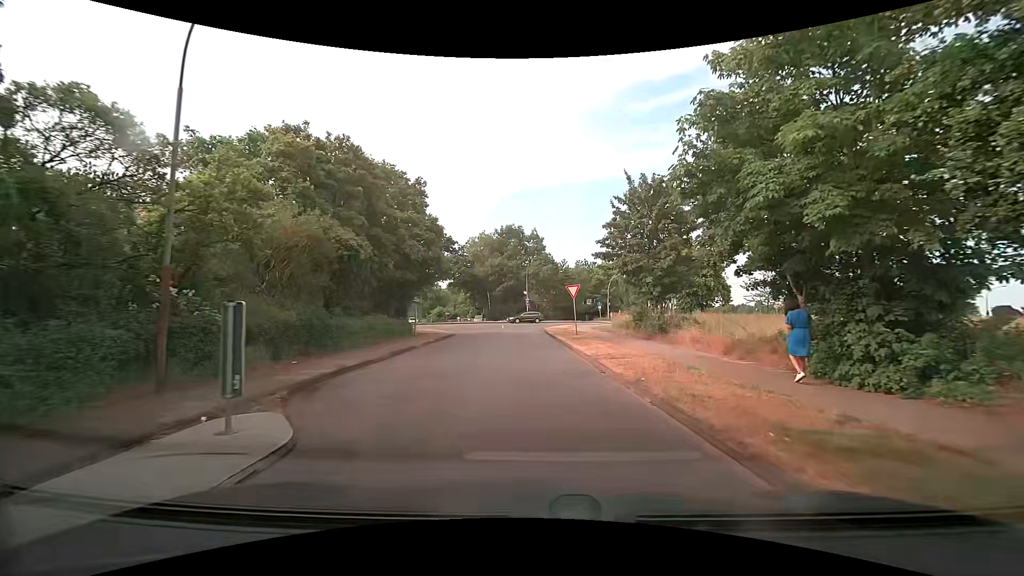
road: residential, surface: asphalt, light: Day
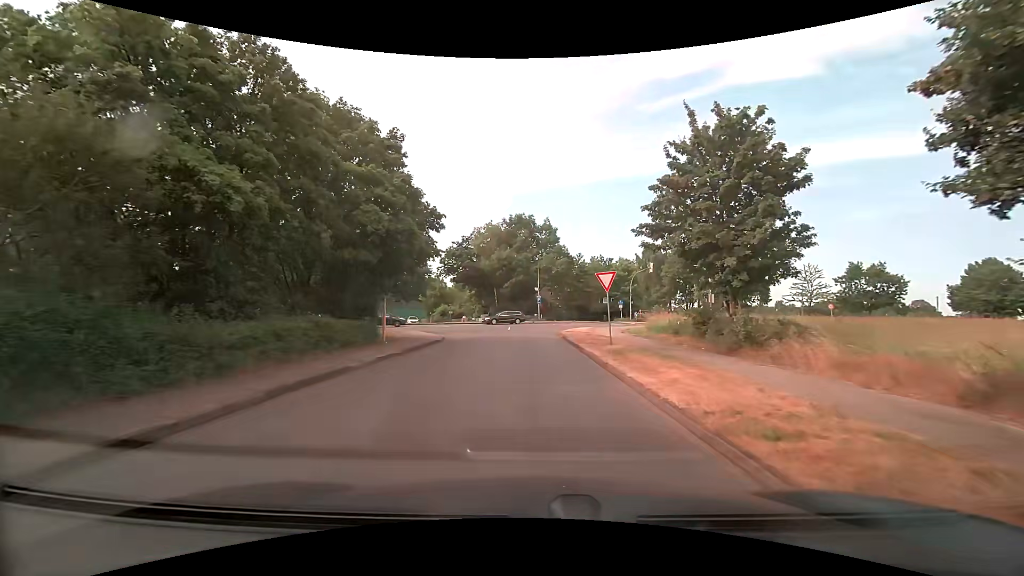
(+0.1, +8.3) m; 0°
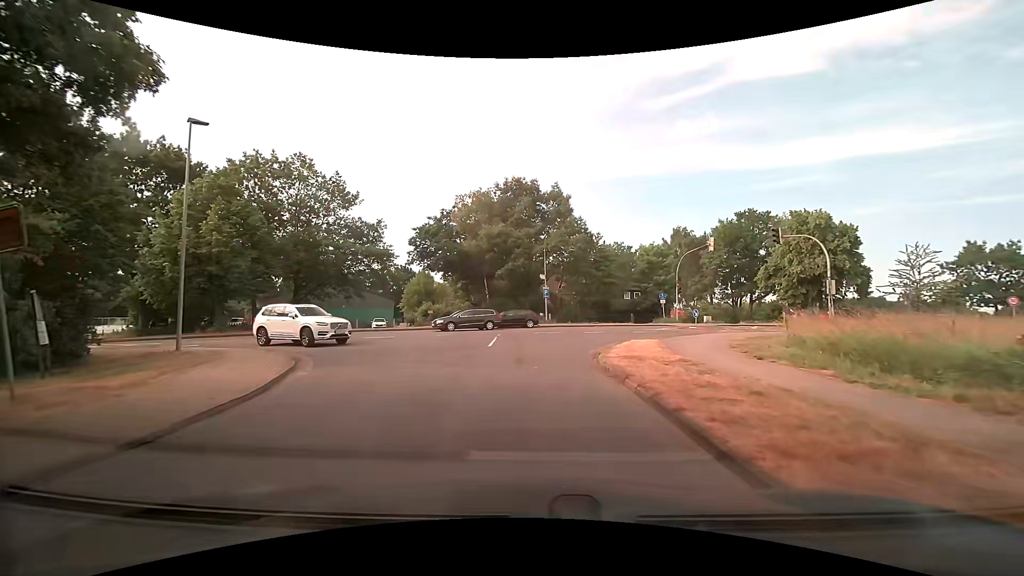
(0.0, +19.1) m; 0°
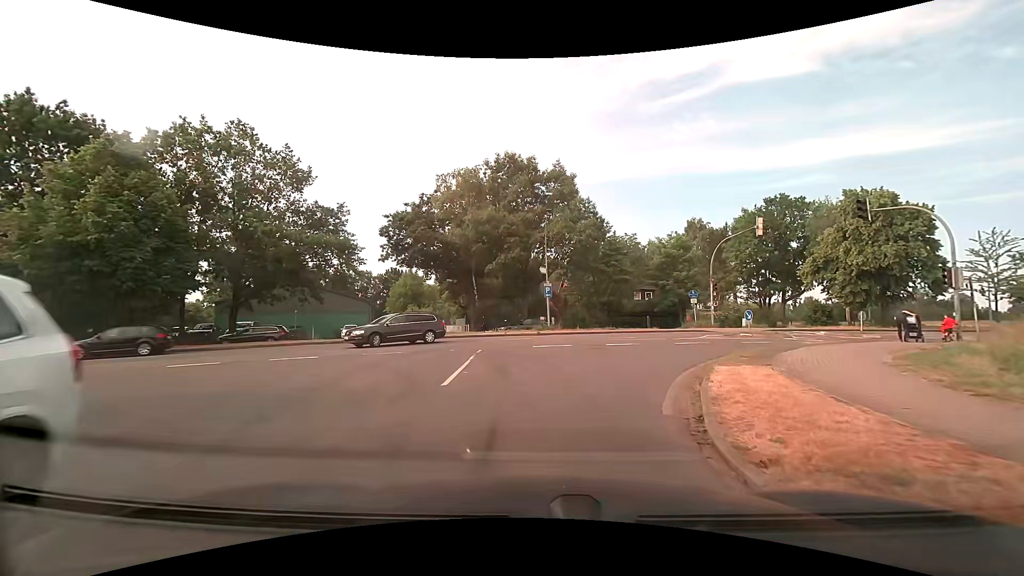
(+0.1, +9.0) m; -1°
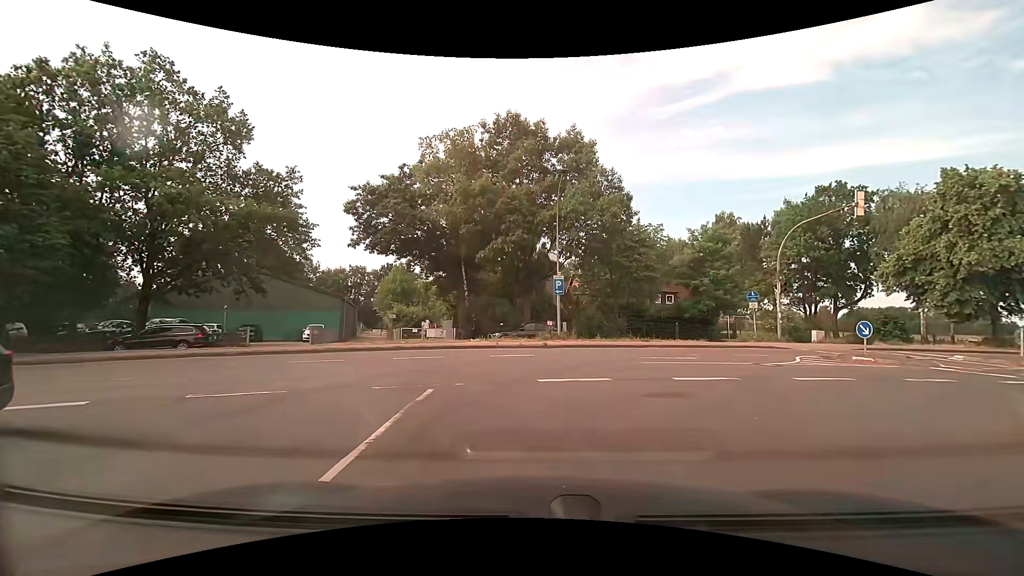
(+0.1, +8.9) m; +1°
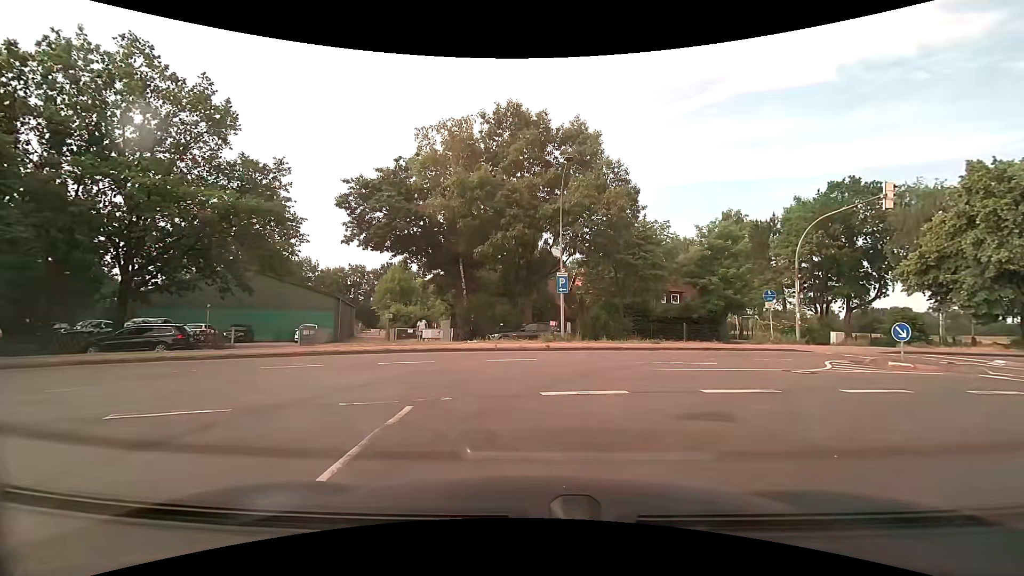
(0.0, +1.6) m; -2°
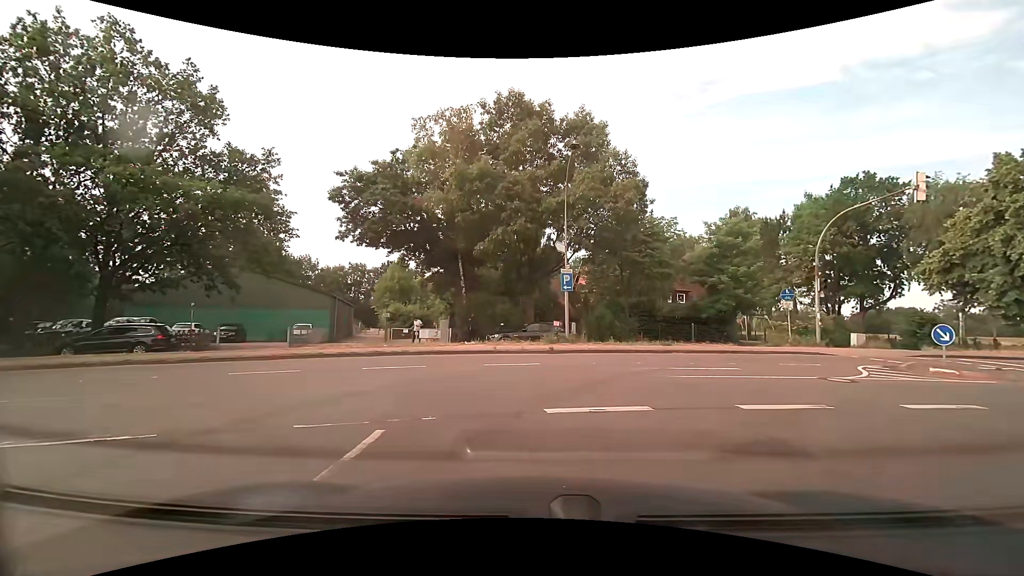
(0.0, +1.5) m; +1°
(-2, +10) (-11, +13) (-20, +11) (-30, +9) (-40, +6) (-49, +3) (-59, 0) (-68, -3) (-78, -6) (-88, -8) m
